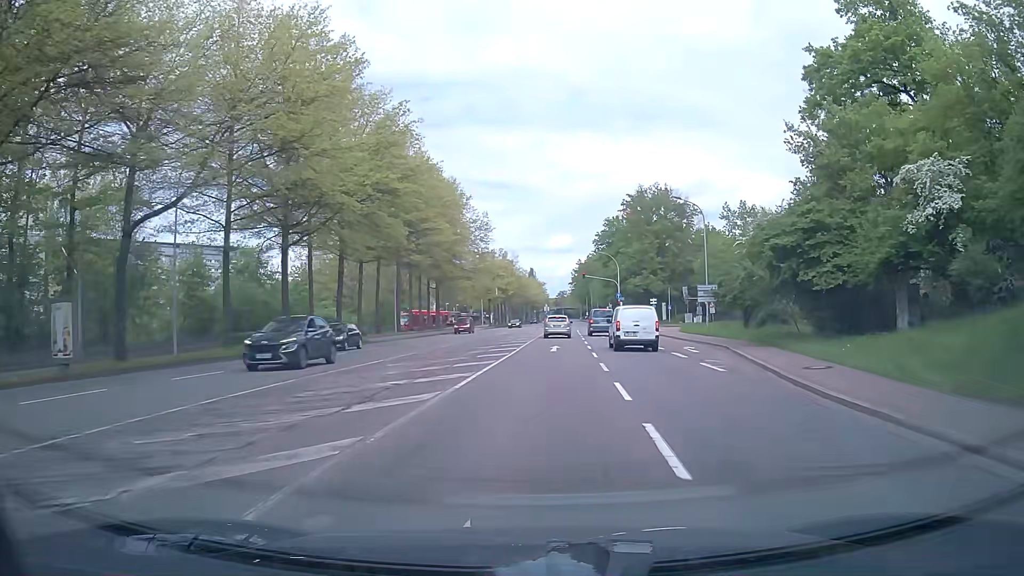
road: secondary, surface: asphalt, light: Day
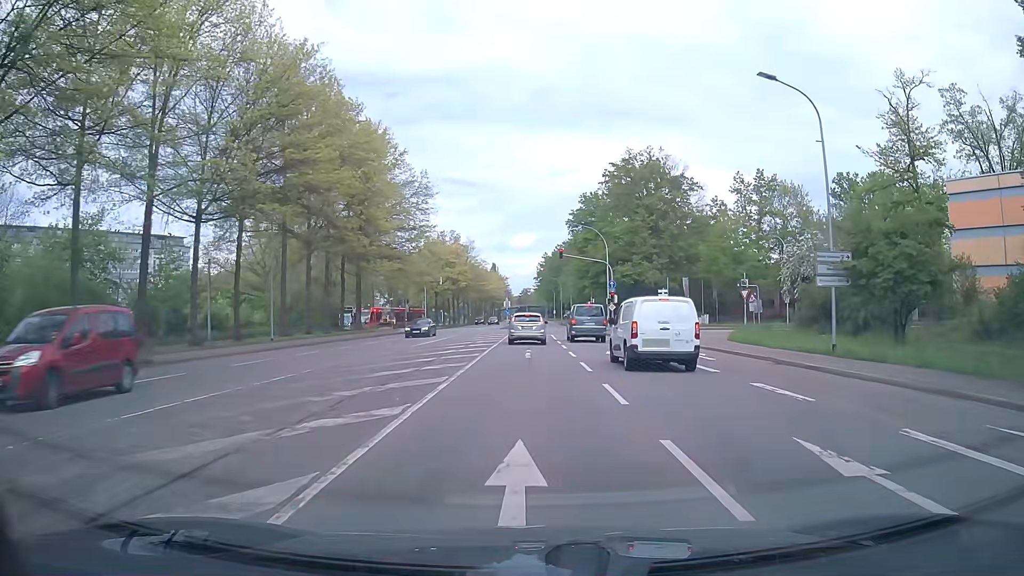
(+0.8, +24.5) m; +4°
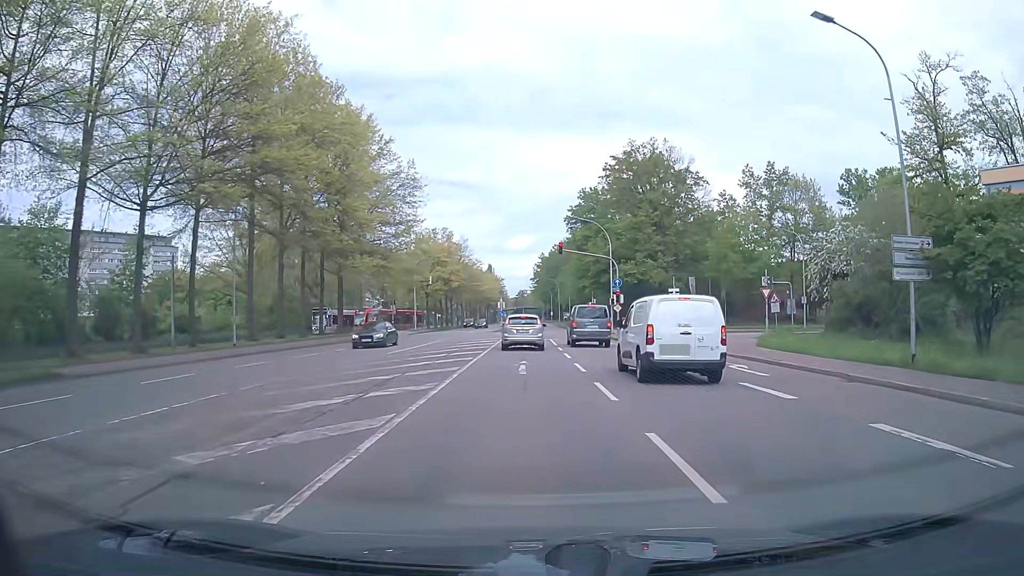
(0.0, +5.3) m; 0°
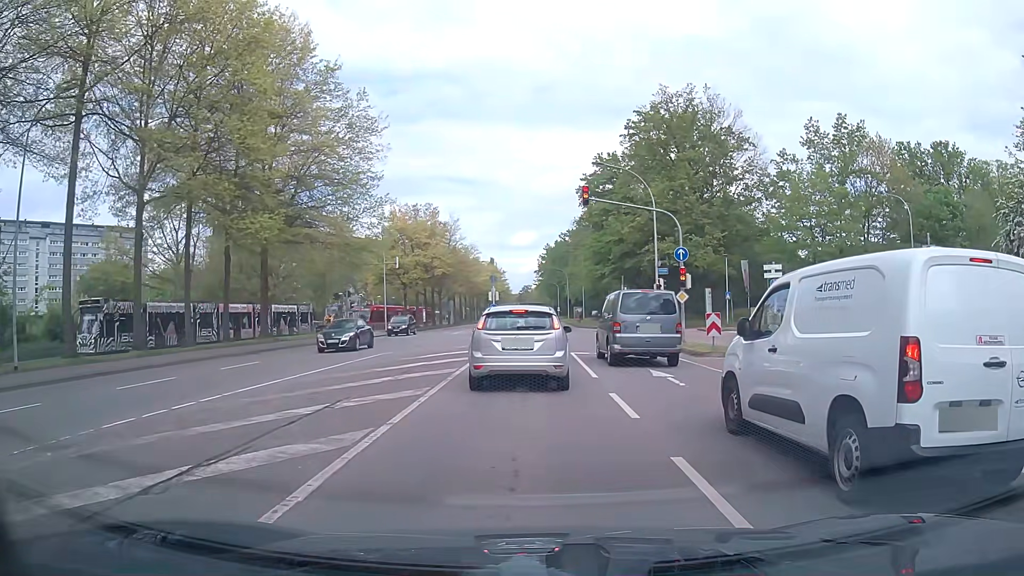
(0.0, +18.8) m; 0°
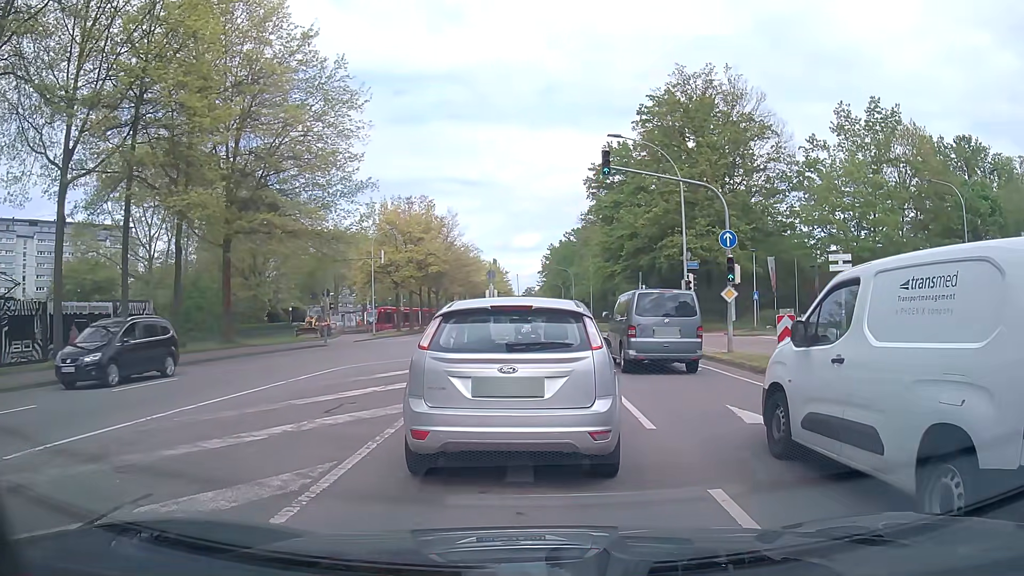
(0.0, +5.9) m; +1°
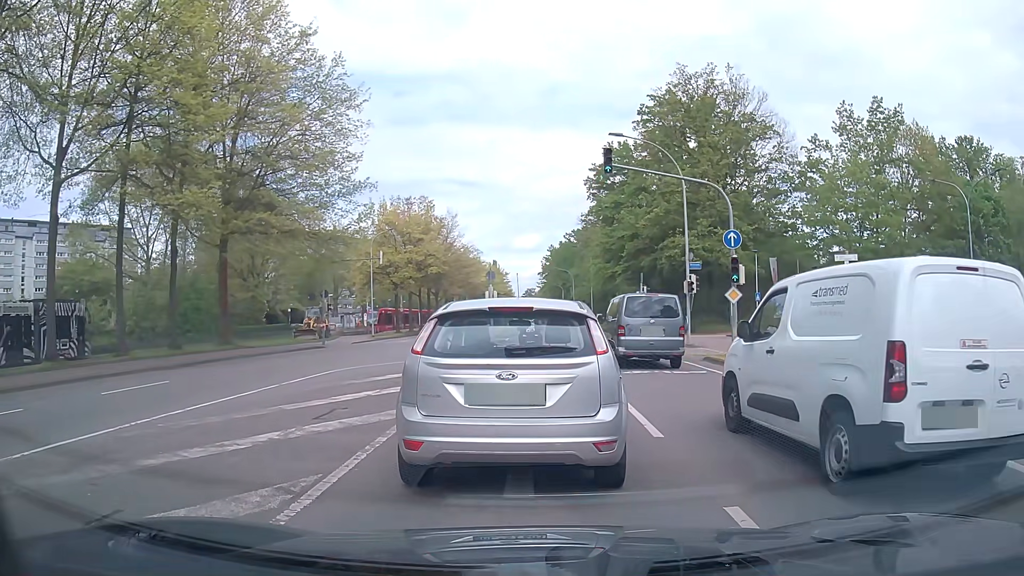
(0.0, +0.4) m; 0°
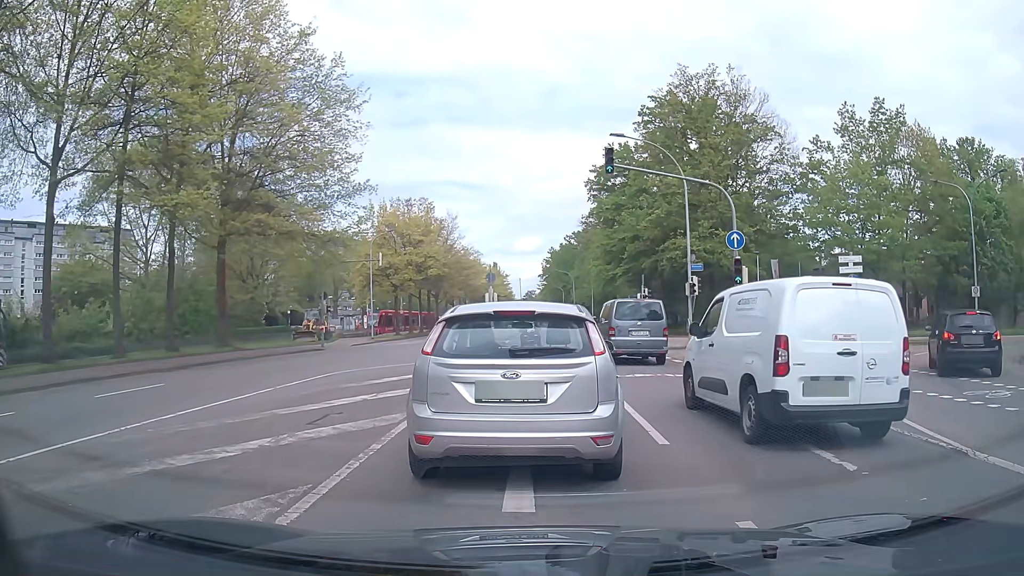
(0.0, +0.3) m; 0°
